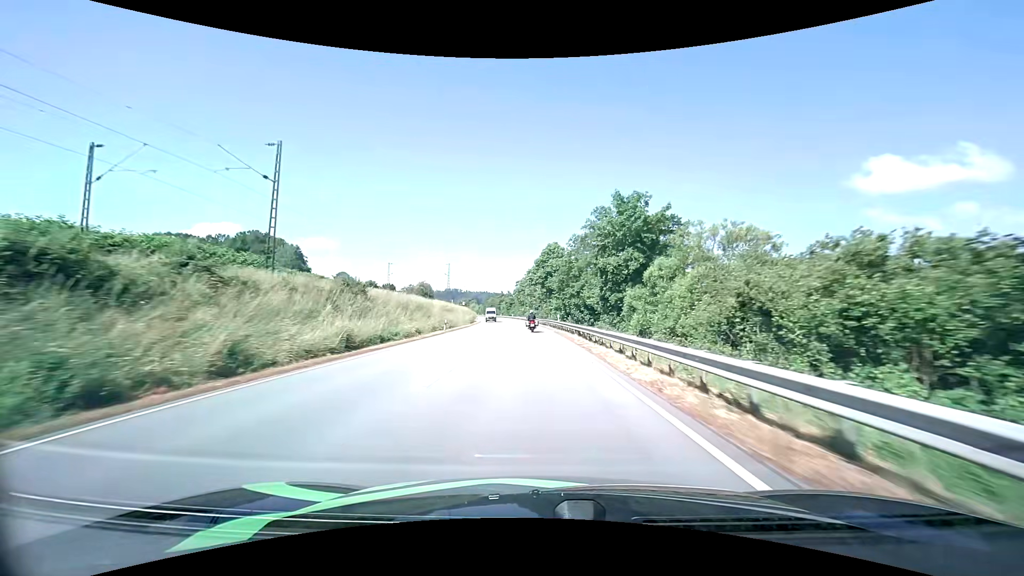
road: primary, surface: asphalt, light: Day
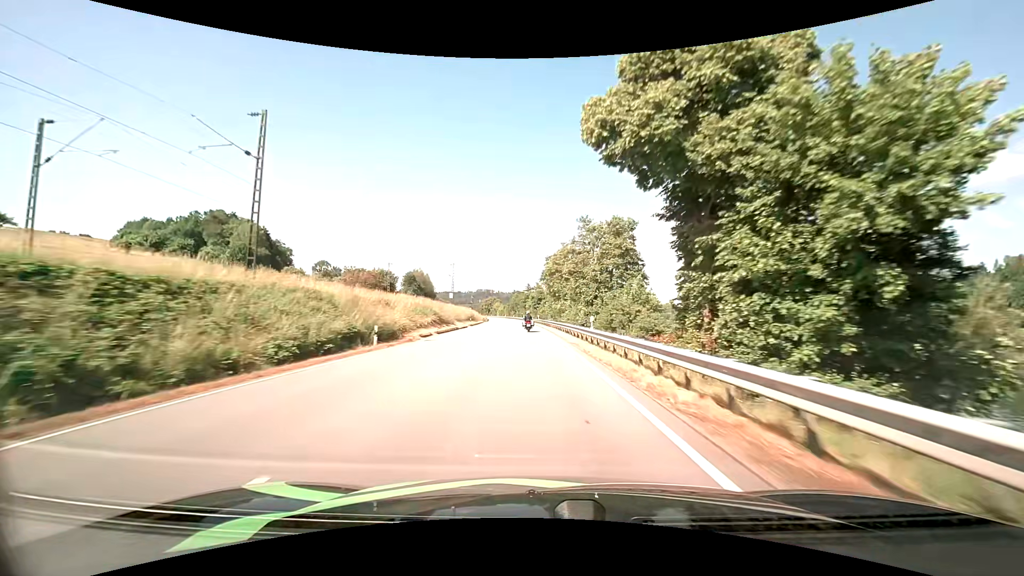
(-2.1, +69.8) m; -4°
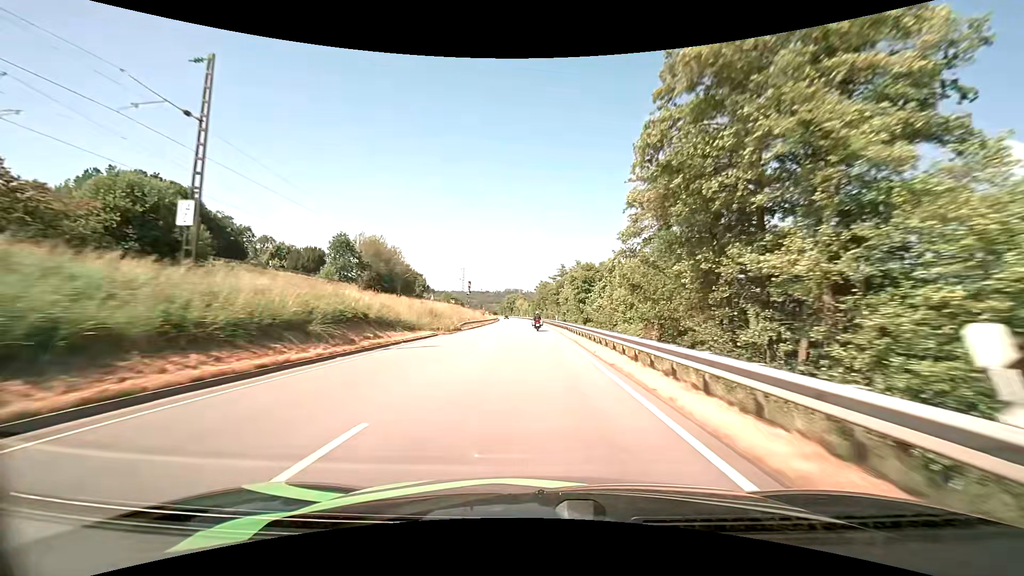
(-2.3, +70.7) m; -3°
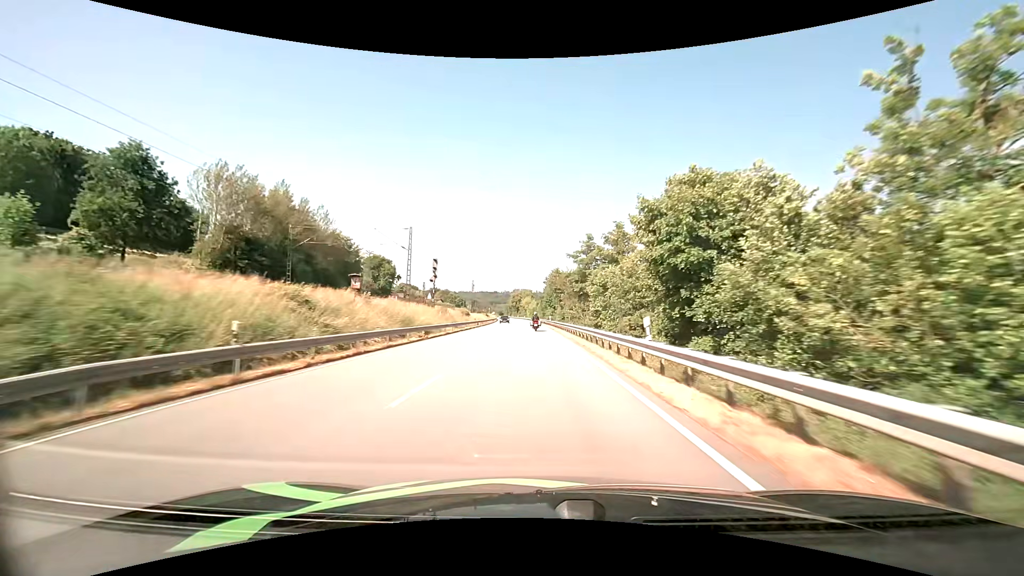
(-0.3, +43.2) m; -1°
(0, +10) (0, +20) (0, +30) (-1, +40) (-1, +50) (-1, +60) (-1, +70) (-2, +80) (-2, +90) (-3, +100) m
